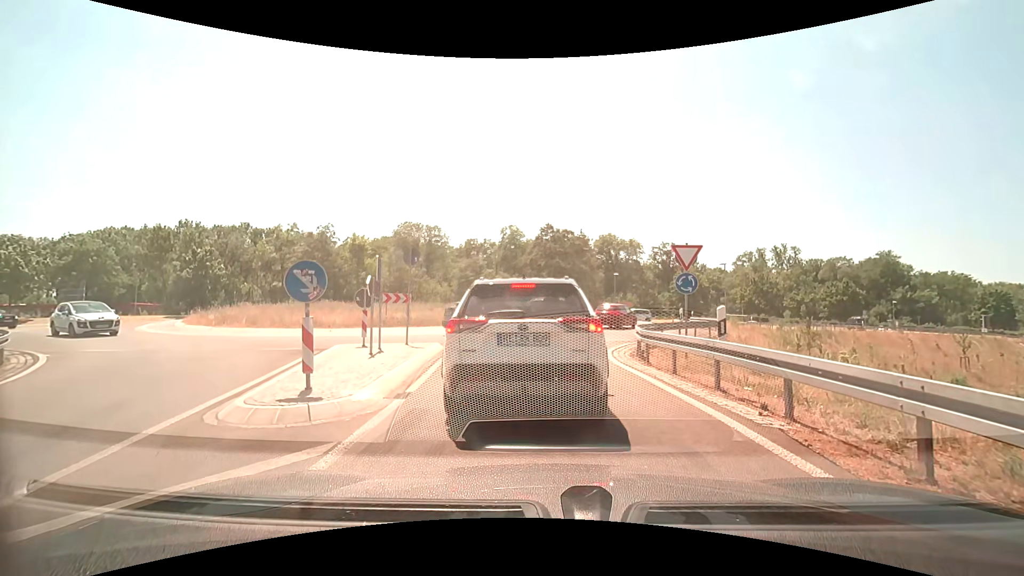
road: motorway_link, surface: asphalt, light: Day
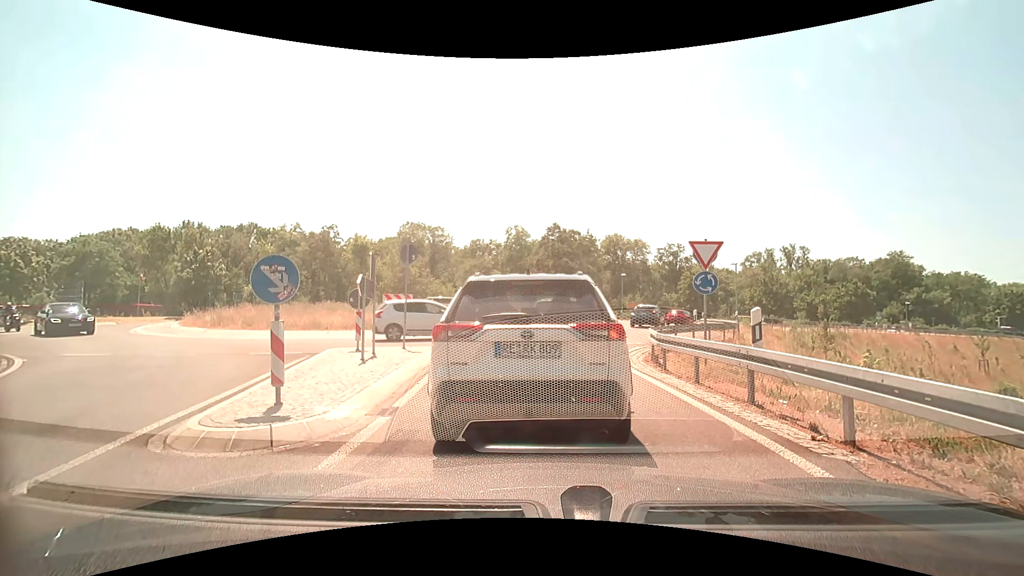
(0.0, +1.0) m; -1°
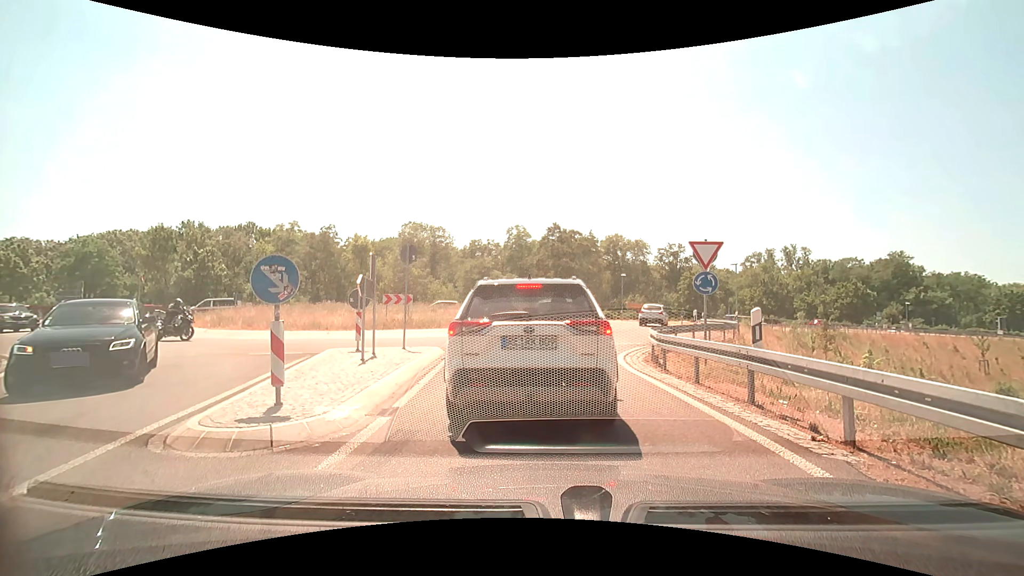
(0.0, 0.0) m; 0°
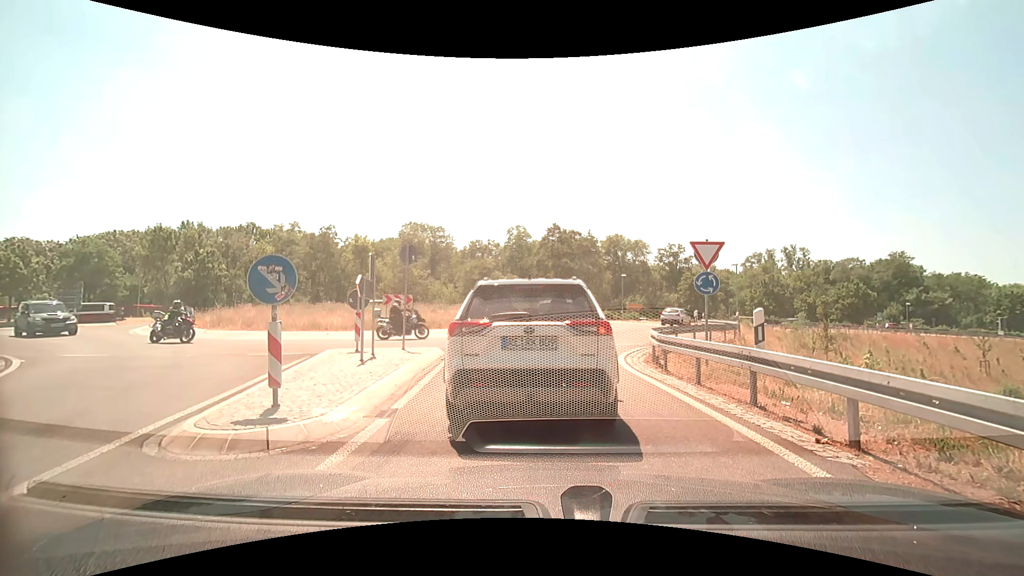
(0.0, 0.0) m; 0°
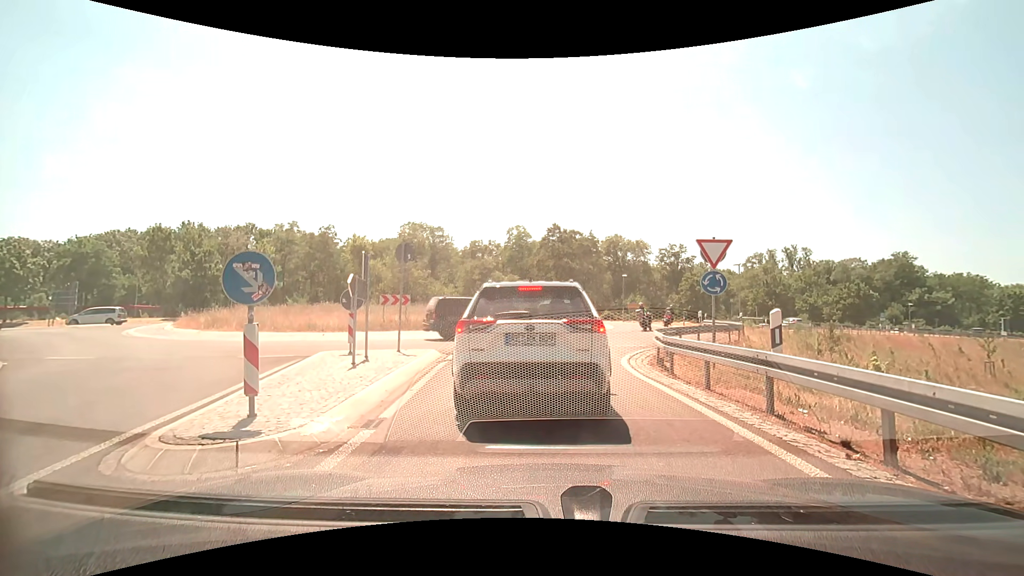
(0.0, +0.5) m; 0°
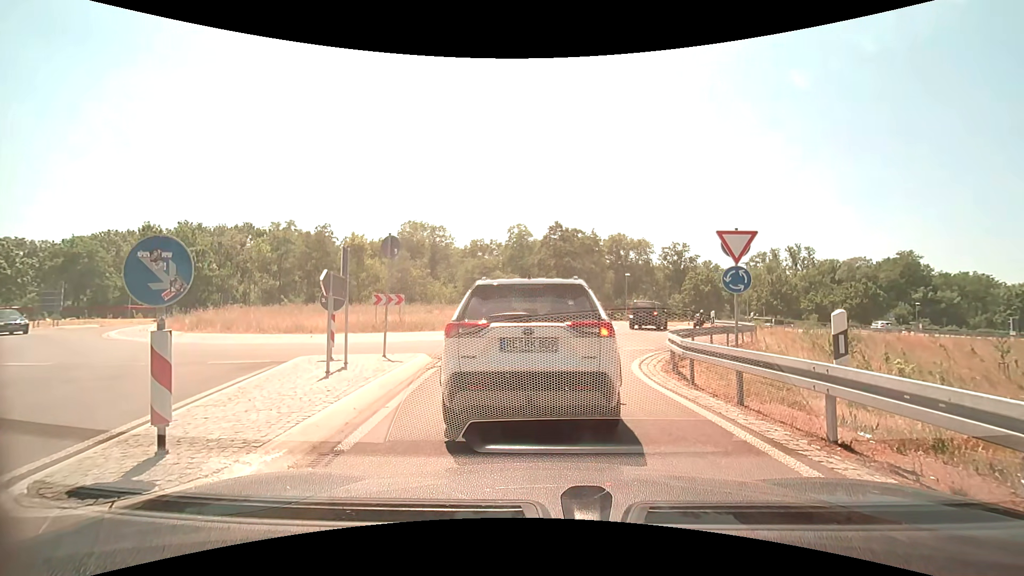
(0.0, +1.3) m; 0°
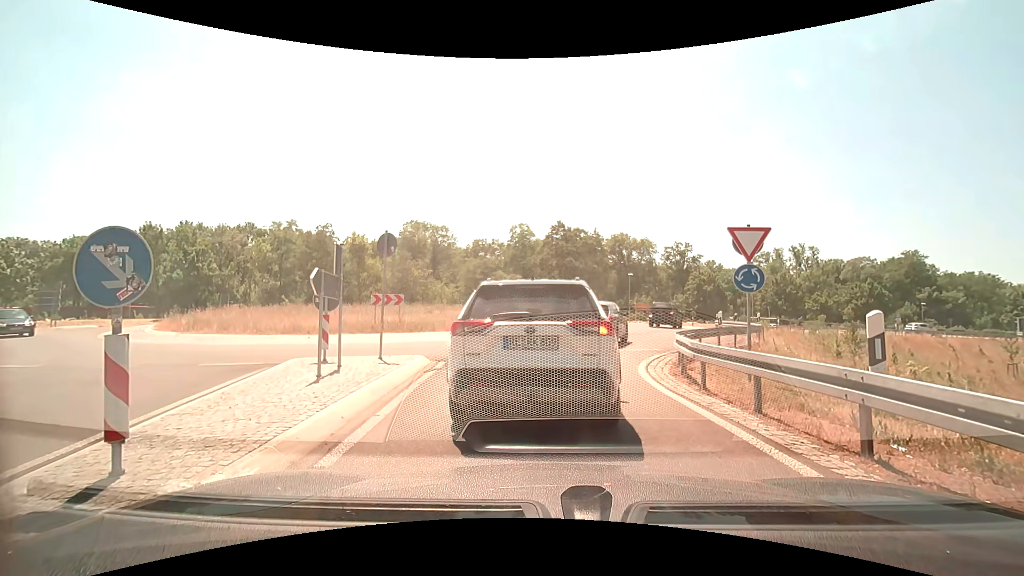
(0.0, +0.5) m; 0°
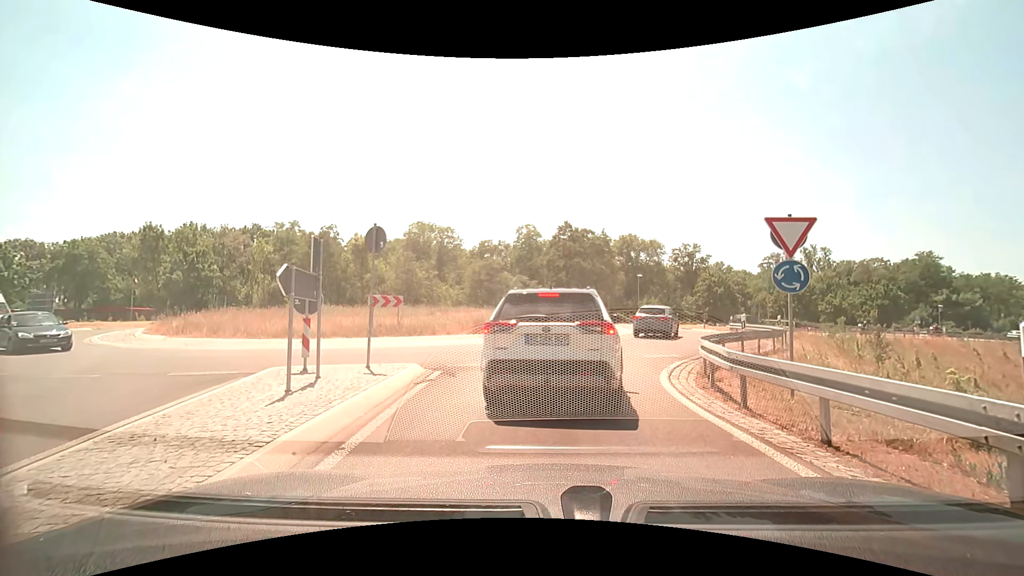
(0.0, +1.3) m; 0°
